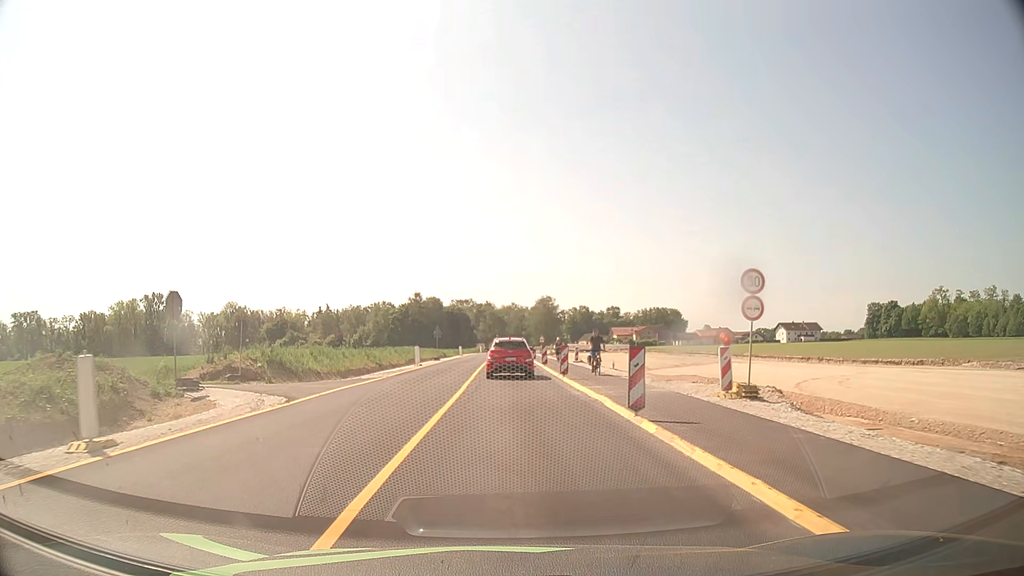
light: Day
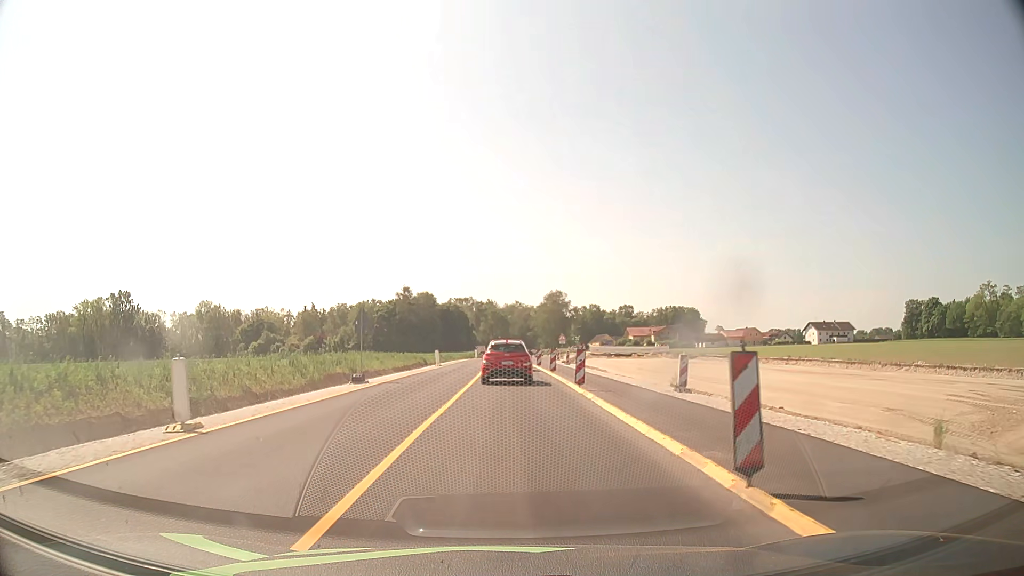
(0.0, +31.5) m; 0°
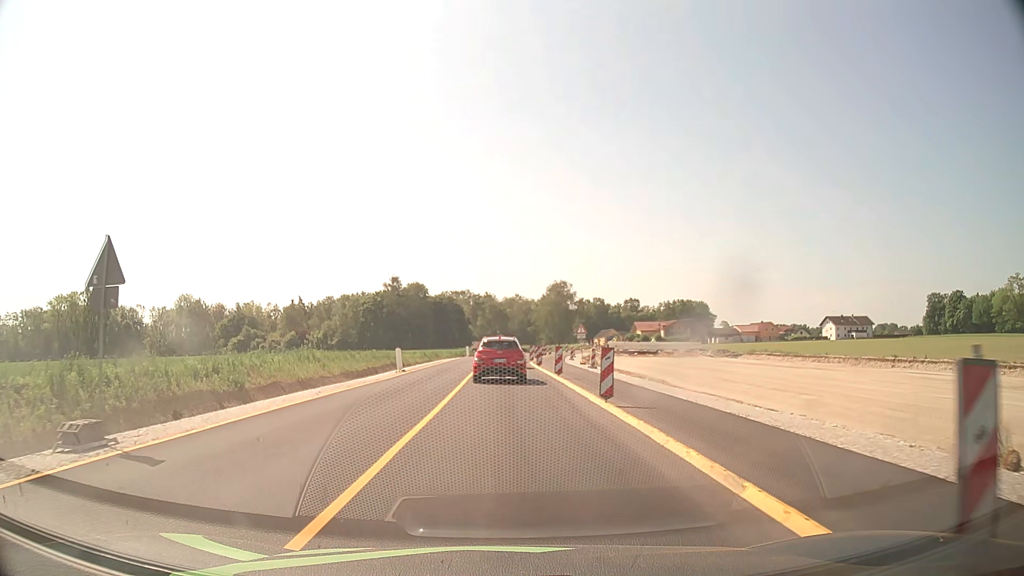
(0.0, +18.3) m; 0°
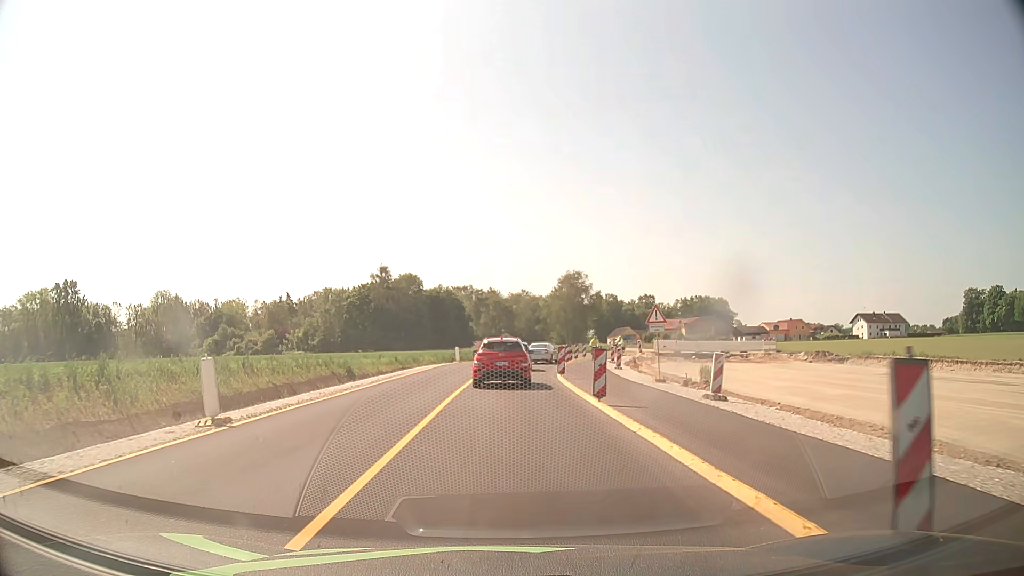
(-0.1, +23.3) m; 0°
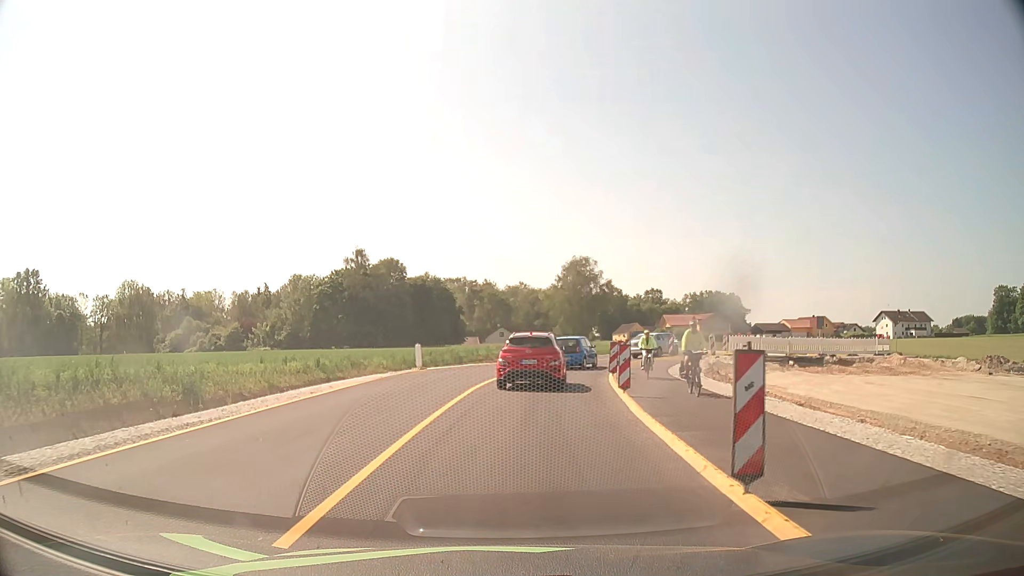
(+0.1, +21.5) m; 0°
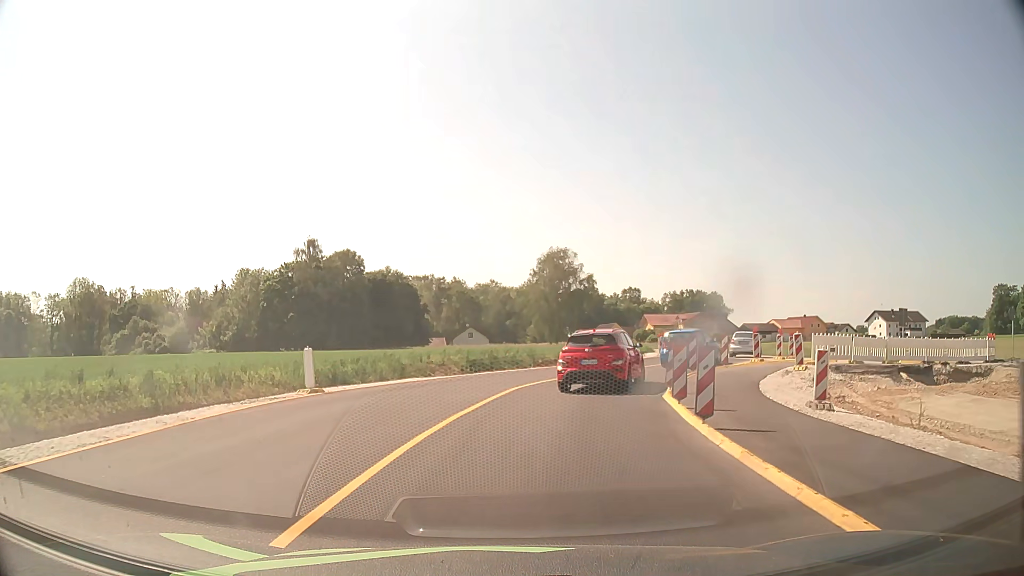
(+0.4, +14.2) m; +3°
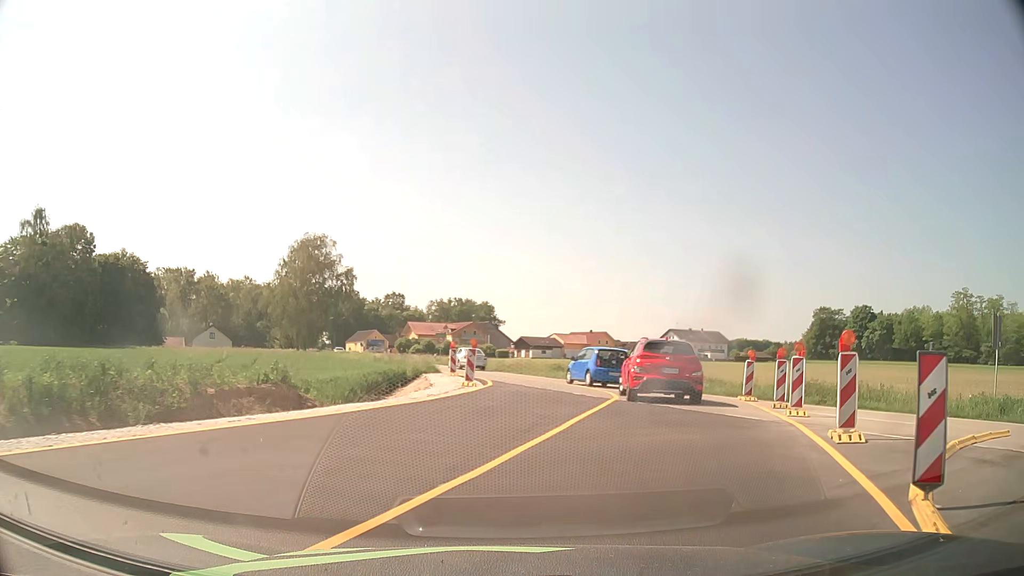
(+2.5, +21.0) m; +19°
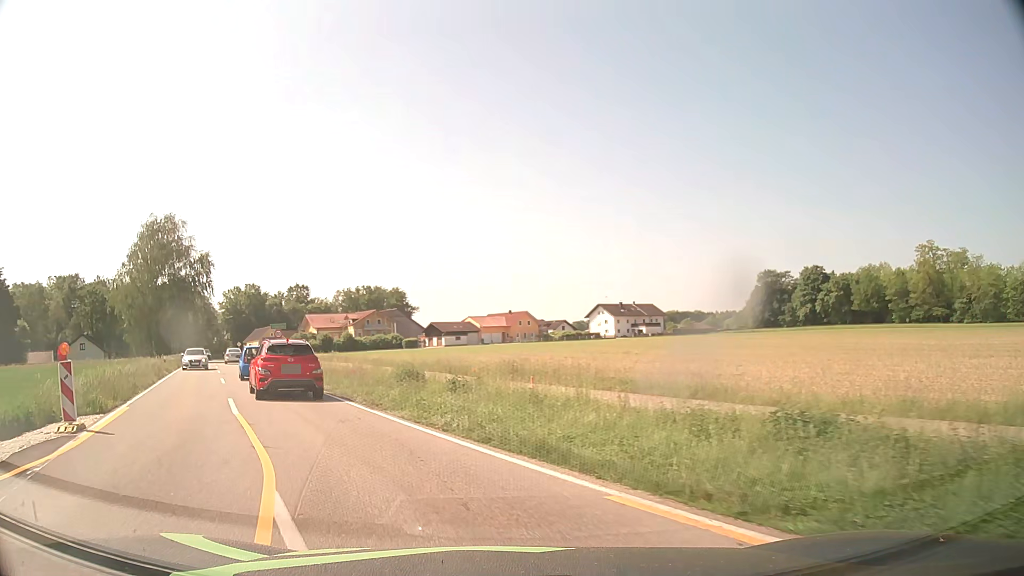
(+4.3, +19.8) m; +8°
(-2, +10) (-6, +19) (-10, +28) (-15, +37) (-19, +46) (-24, +55) (-28, +64) (-33, +73) (-37, +81) (-42, +90) m
